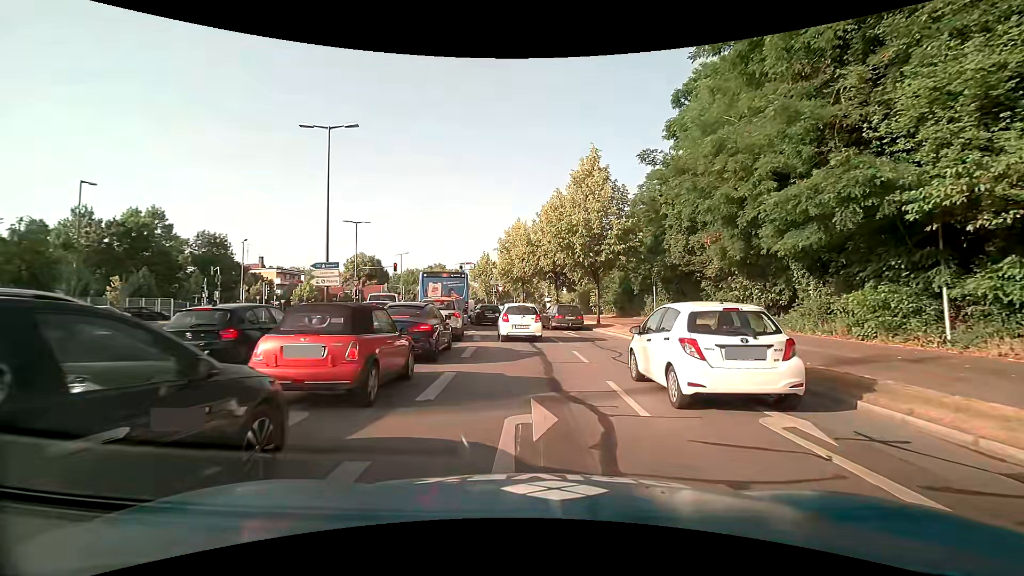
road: secondary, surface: asphalt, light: Day
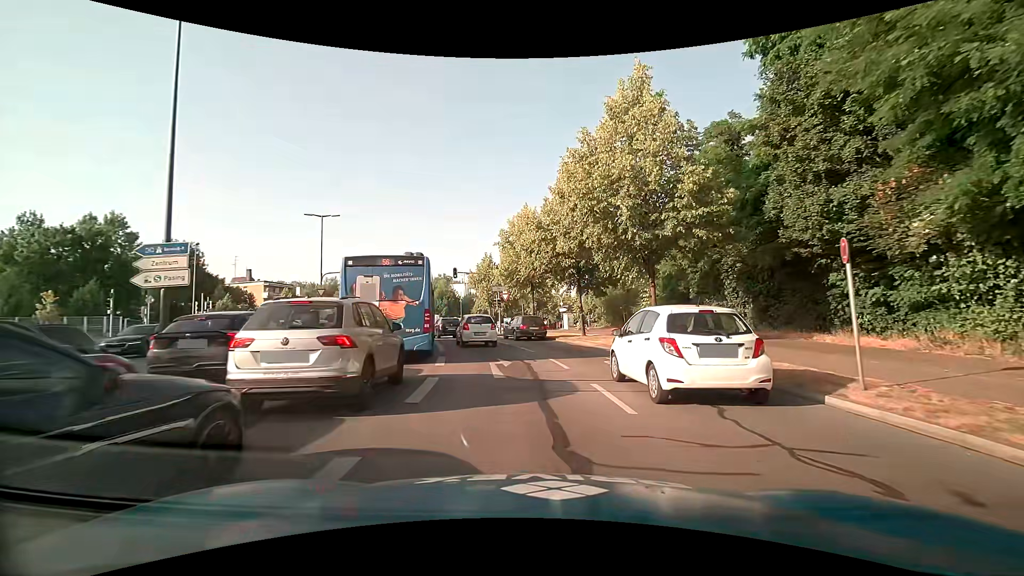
(-0.1, +11.8) m; -2°
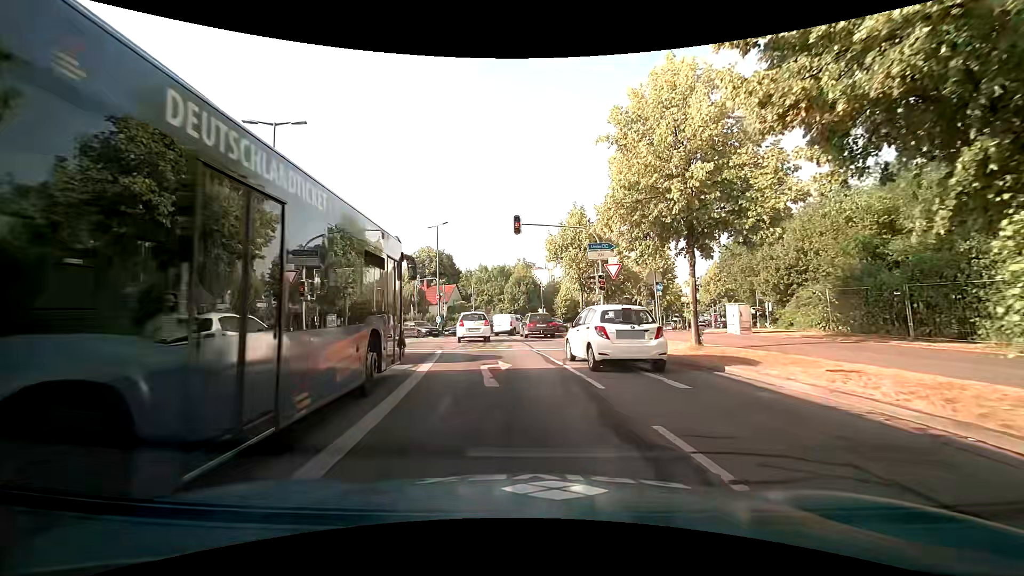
(-1.7, +21.5) m; -9°
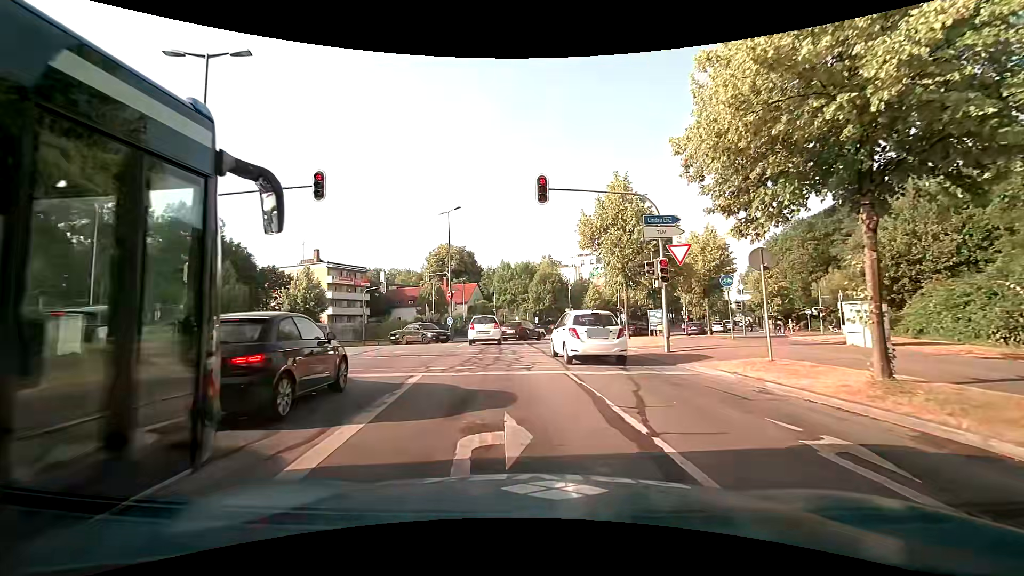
(-0.1, +6.9) m; -2°
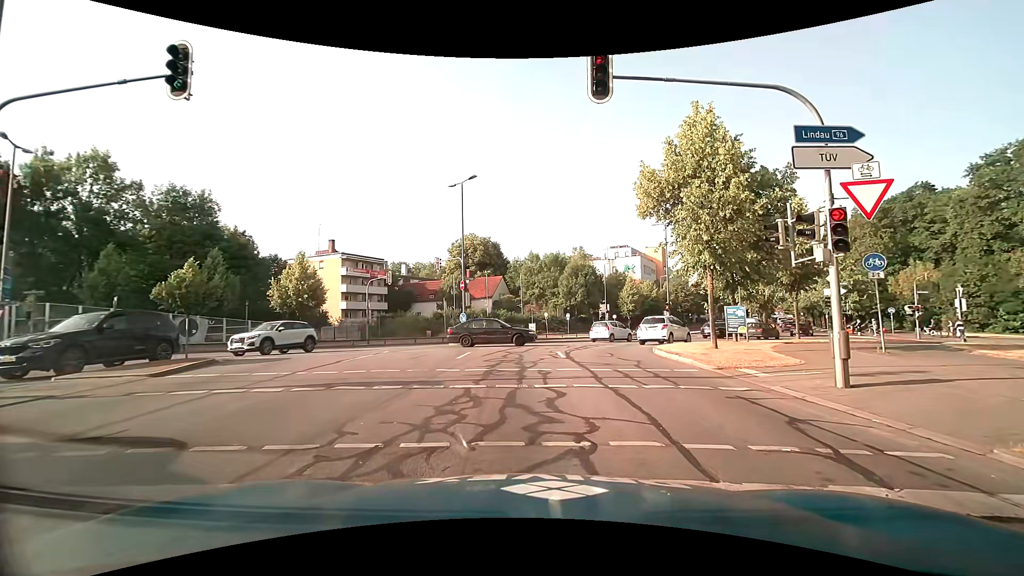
(-0.2, +7.5) m; -2°
(-1, +10) (-2, +20) (0, +30) (+6, +37) (+13, +44) (+20, +52) (+26, +60) (+31, +68) (+36, +77) (+40, +86) m
